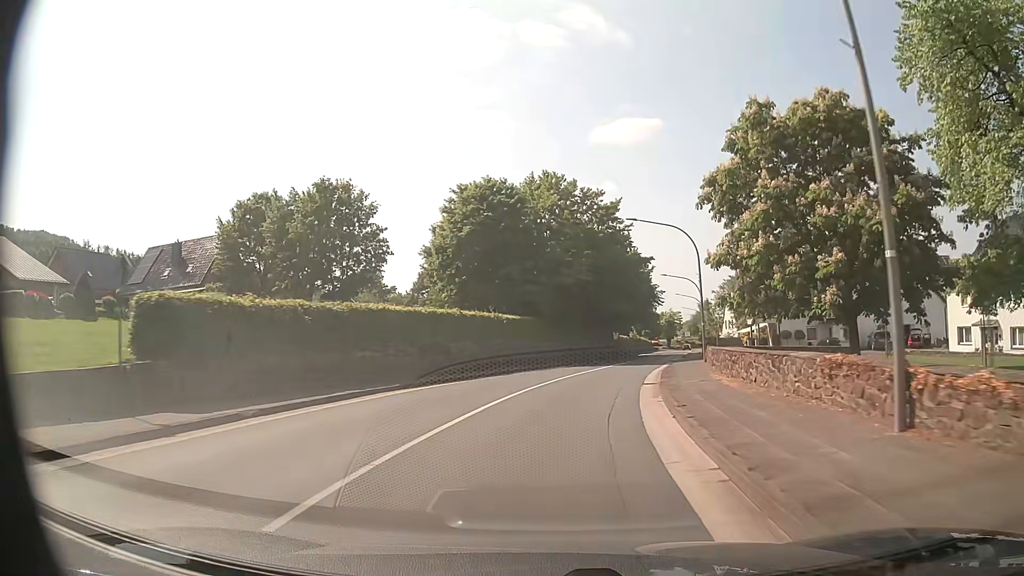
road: primary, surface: asphalt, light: Day
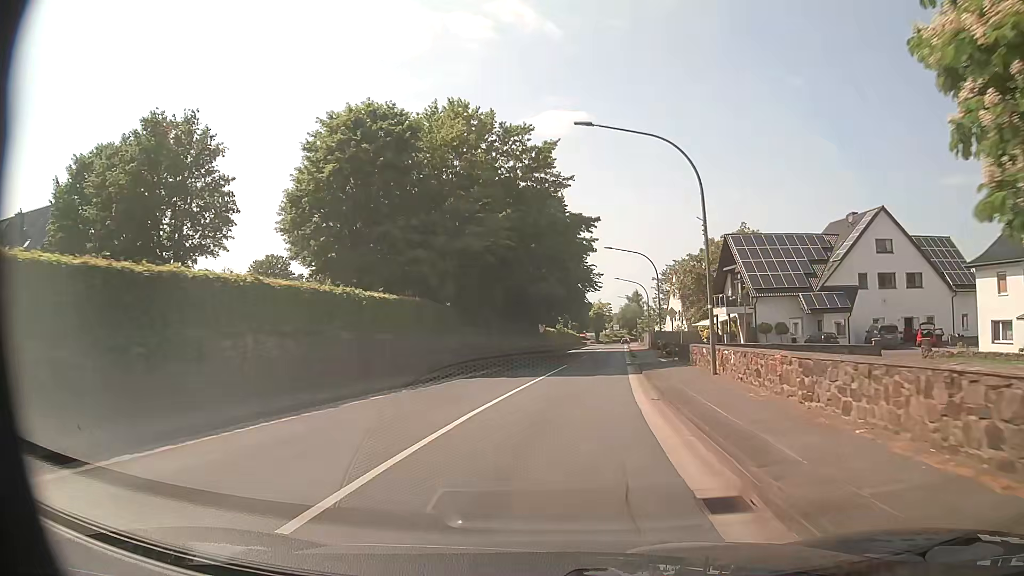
(+0.8, +15.6) m; +6°
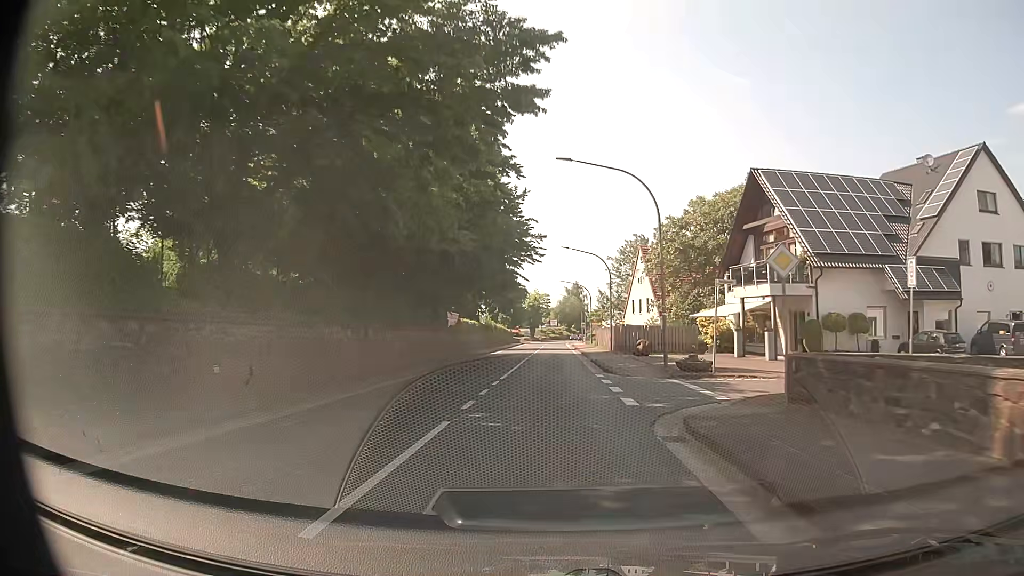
(+1.3, +23.5) m; +6°
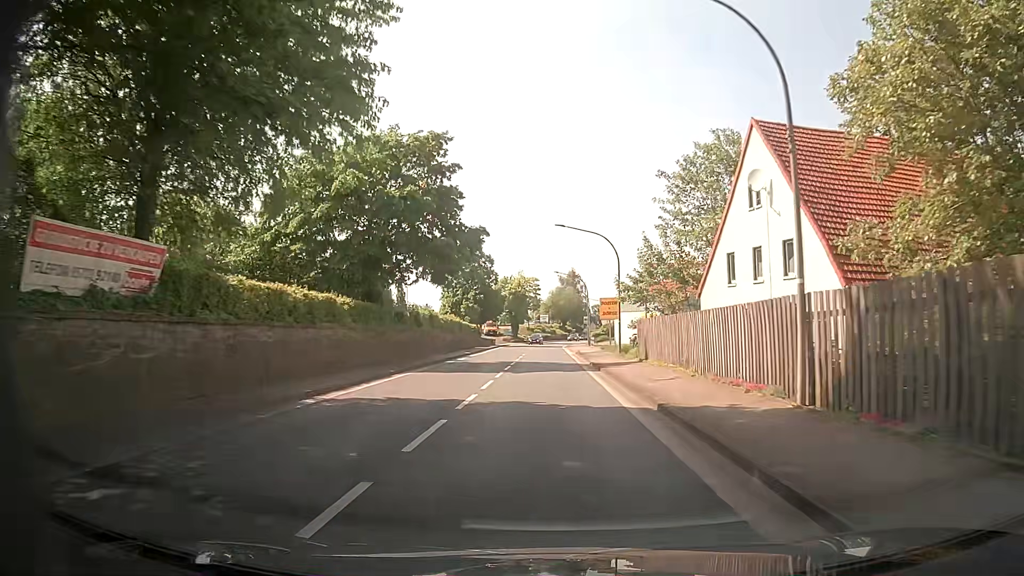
(+0.5, +39.5) m; +1°
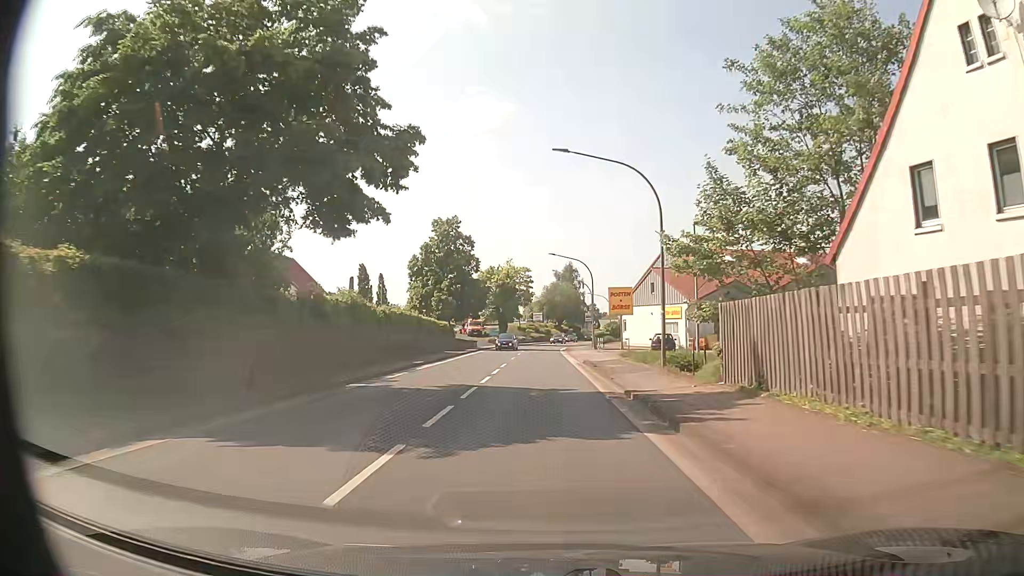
(+0.1, +16.3) m; 0°
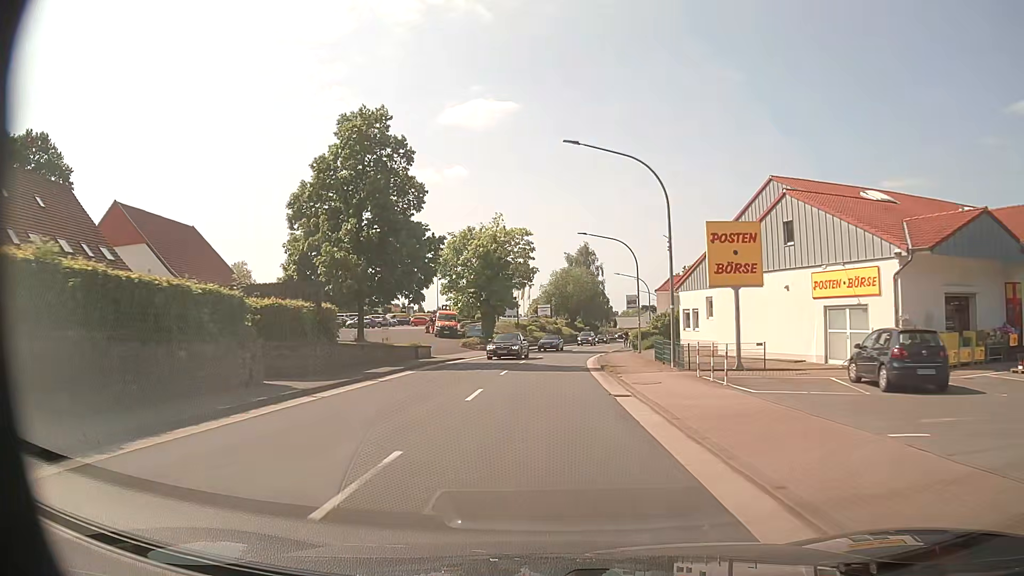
(-0.1, +32.9) m; -1°
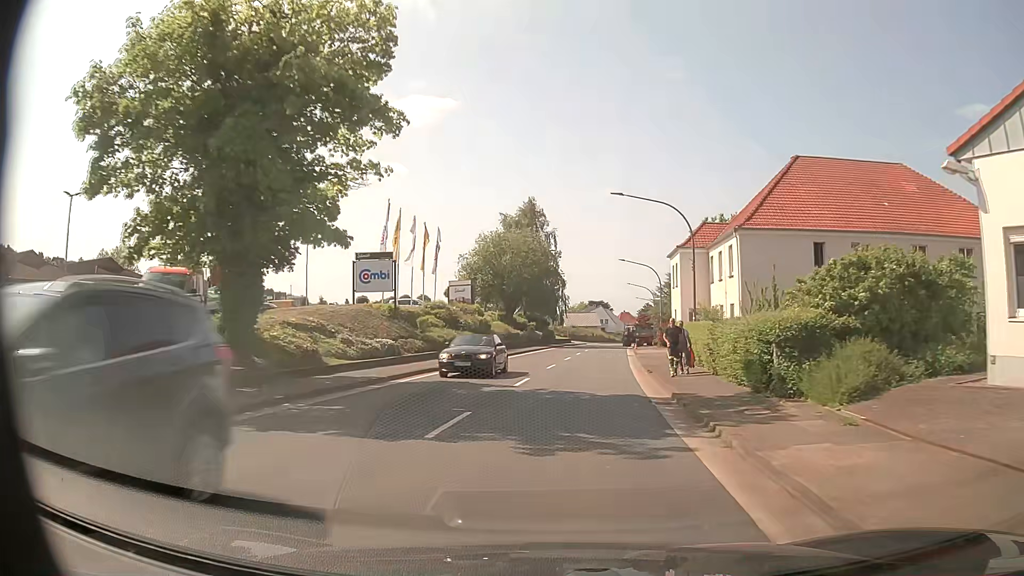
(+1.2, +40.9) m; +5°
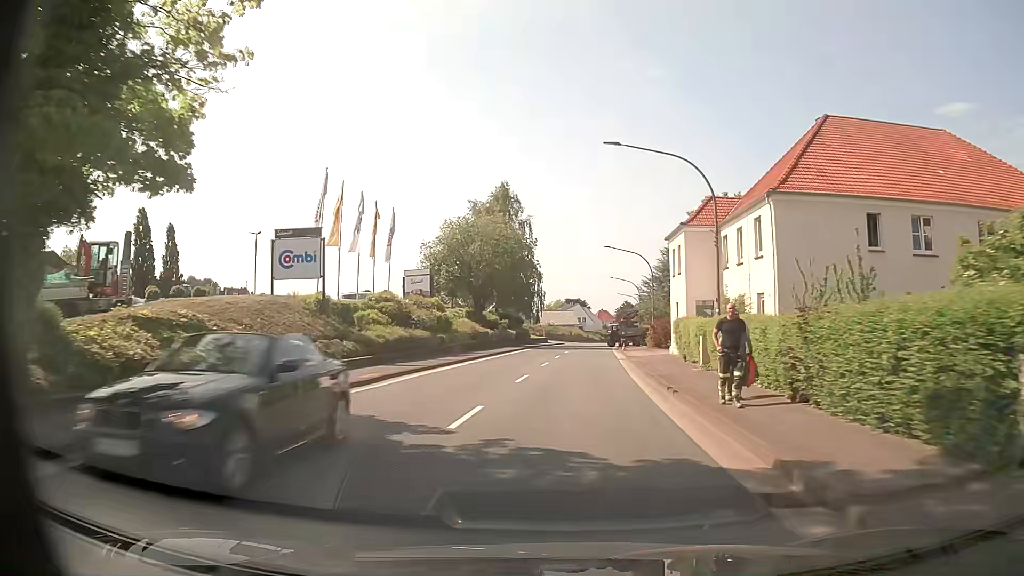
(+0.2, +8.2) m; +2°
(0, +10) (+1, +20) (+1, +30) (+2, +40) (+2, +50) (+3, +60) (+4, +70) (+5, +80) (+7, +90) (+9, +99) m
